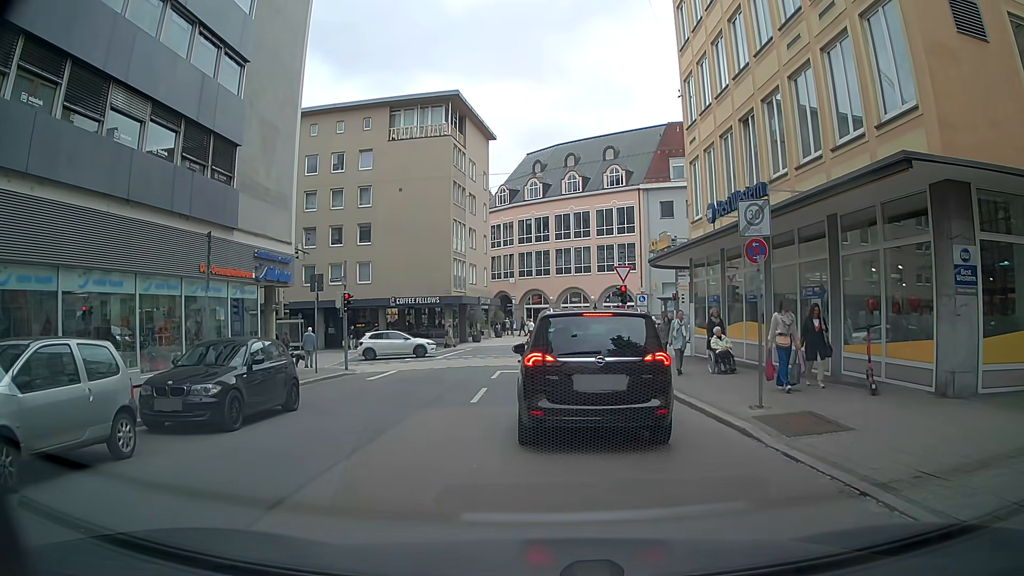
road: residential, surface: asphalt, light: Day
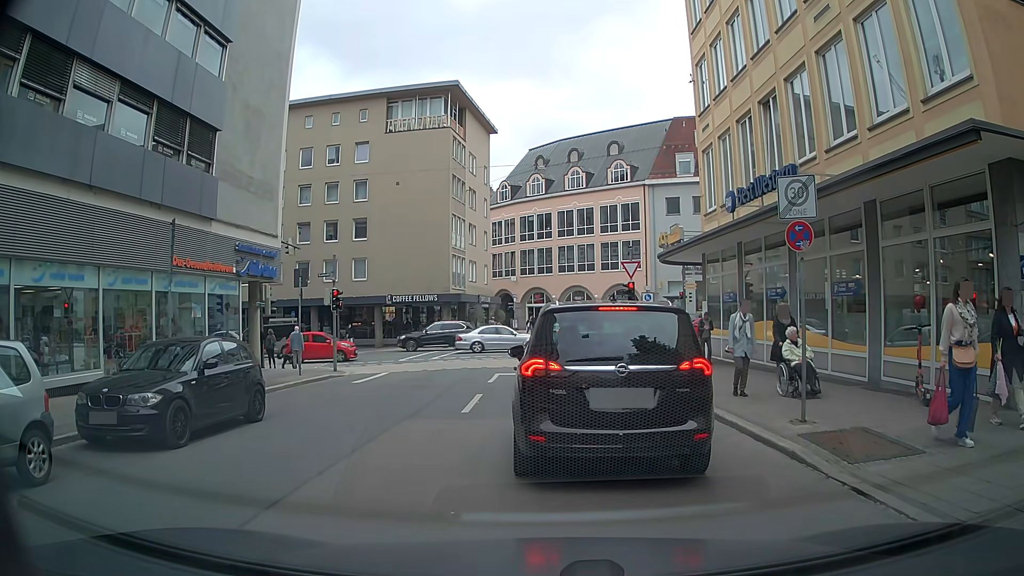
(0.0, +1.8) m; 0°
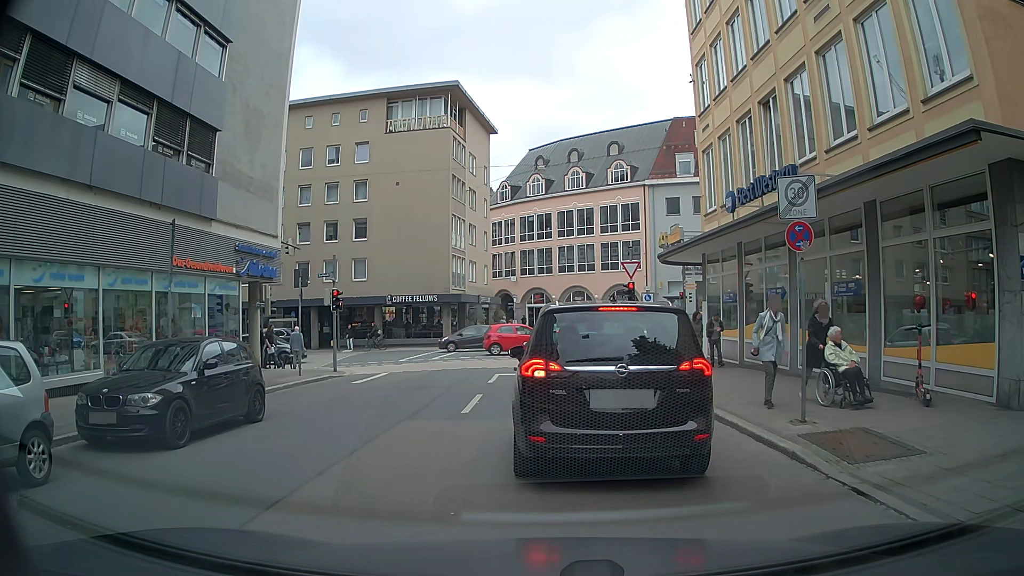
(0.0, +0.1) m; 0°
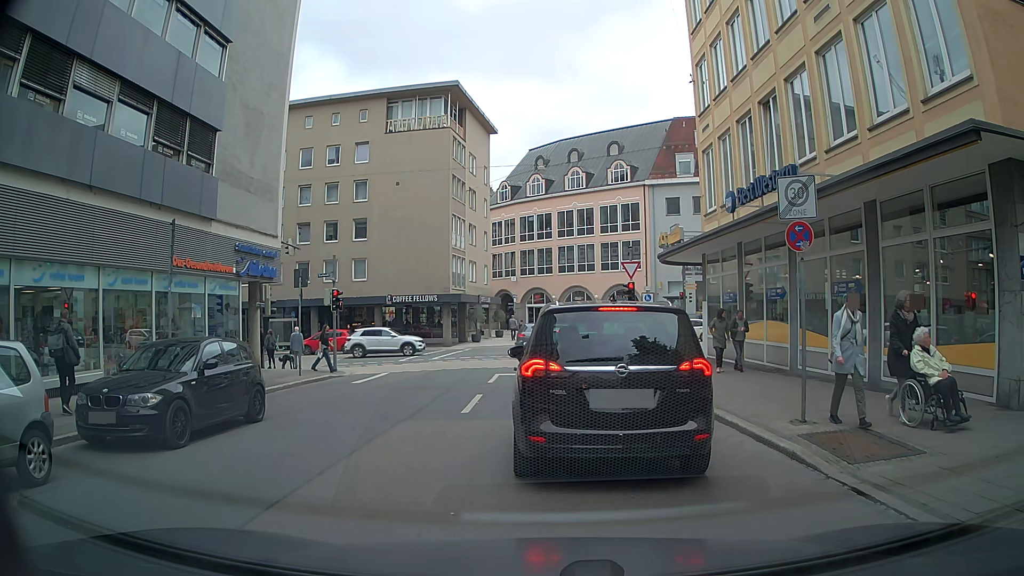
(0.0, 0.0) m; 0°
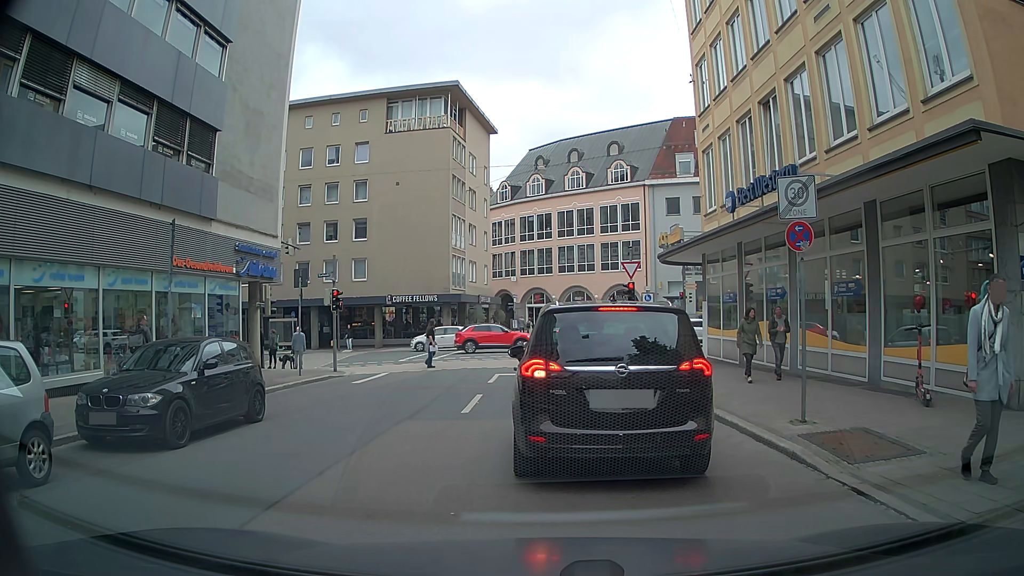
(0.0, 0.0) m; 0°
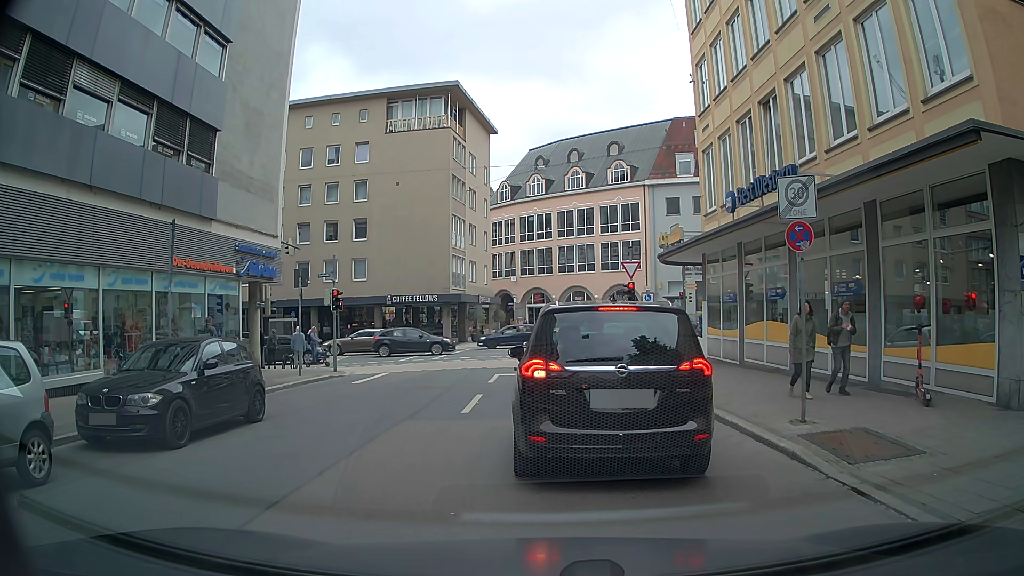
(0.0, 0.0) m; 0°
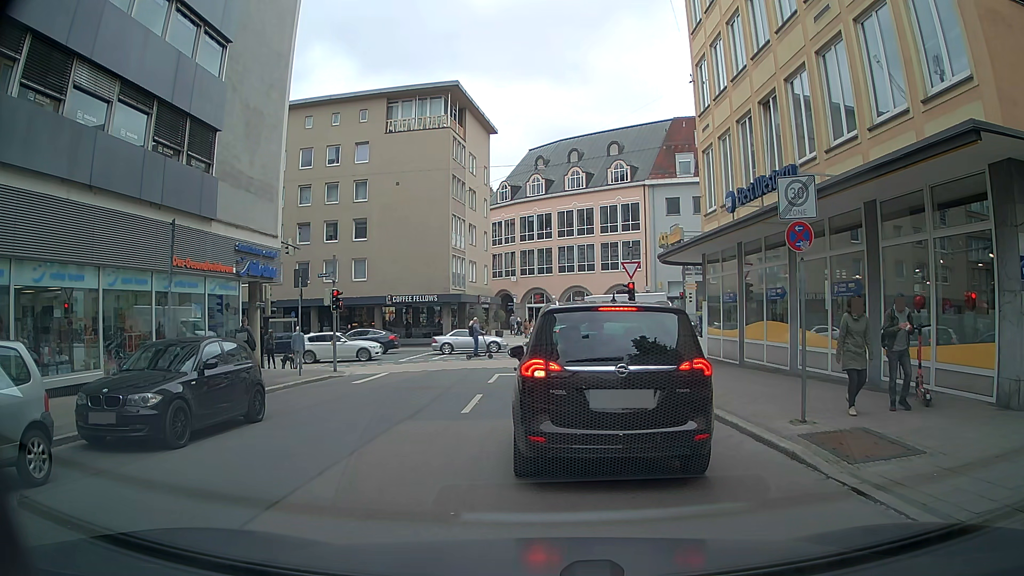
(0.0, 0.0) m; 0°
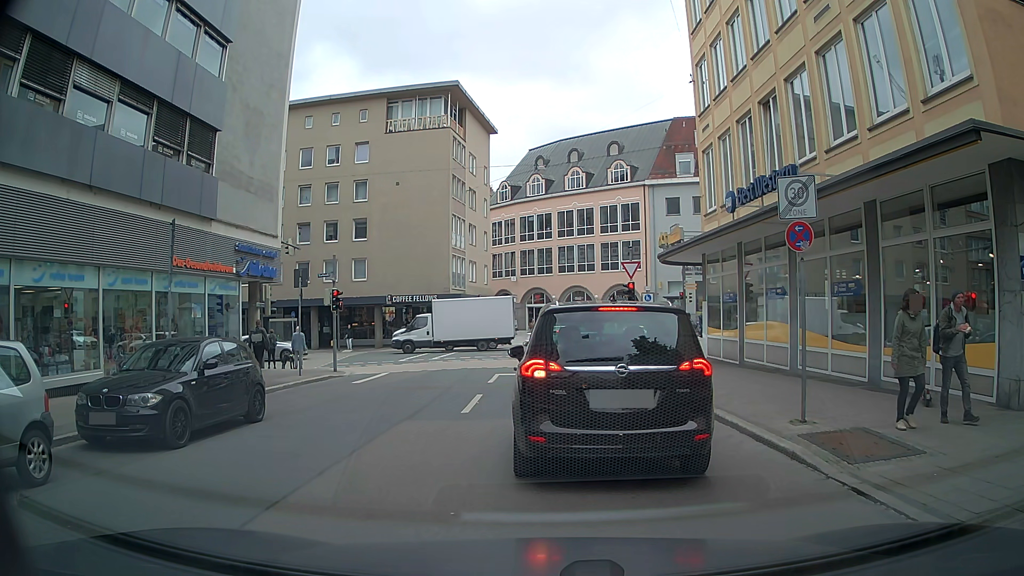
(0.0, 0.0) m; 0°
